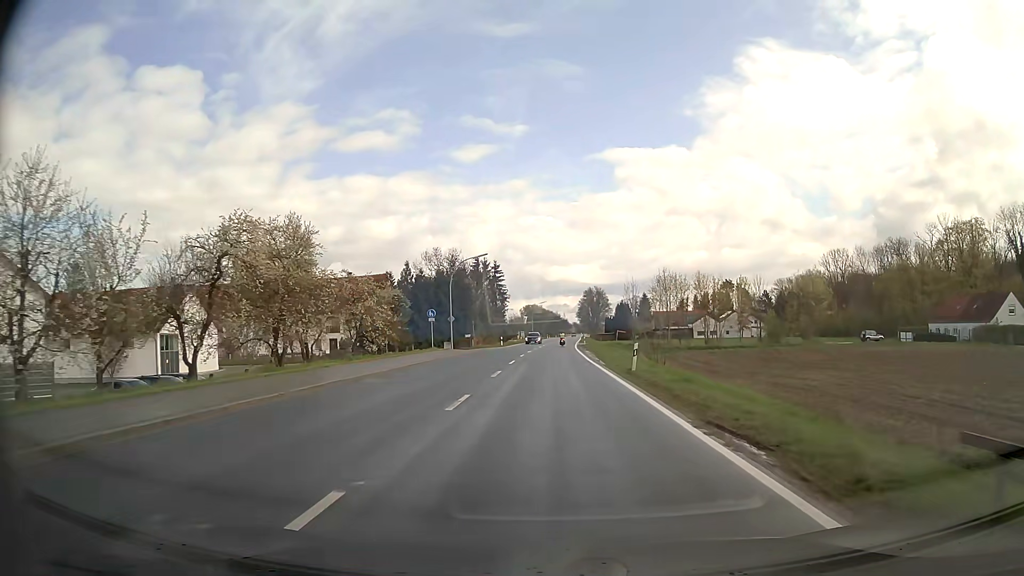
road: secondary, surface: asphalt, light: Day
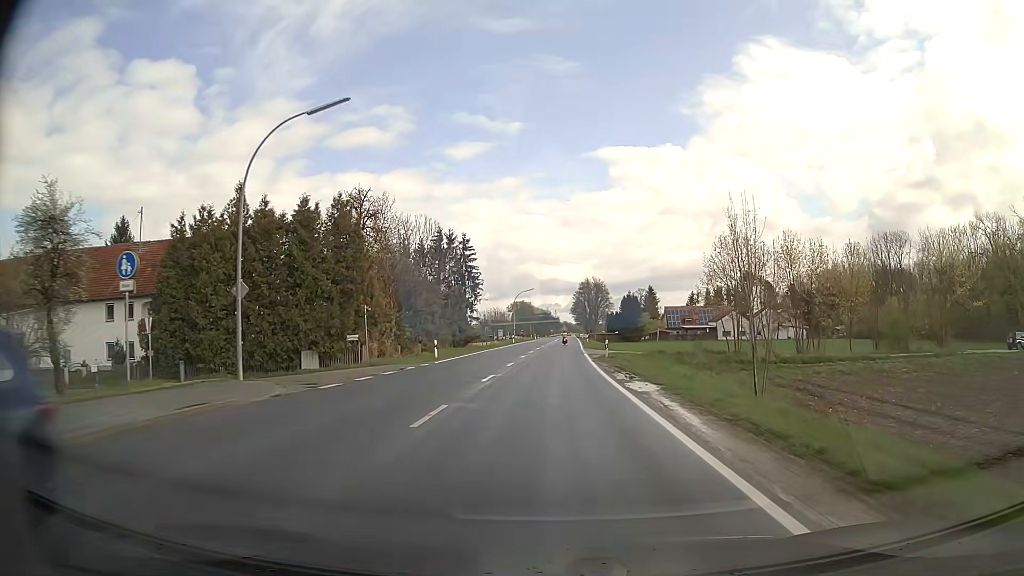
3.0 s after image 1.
(+0.3, +38.1) m; +1°
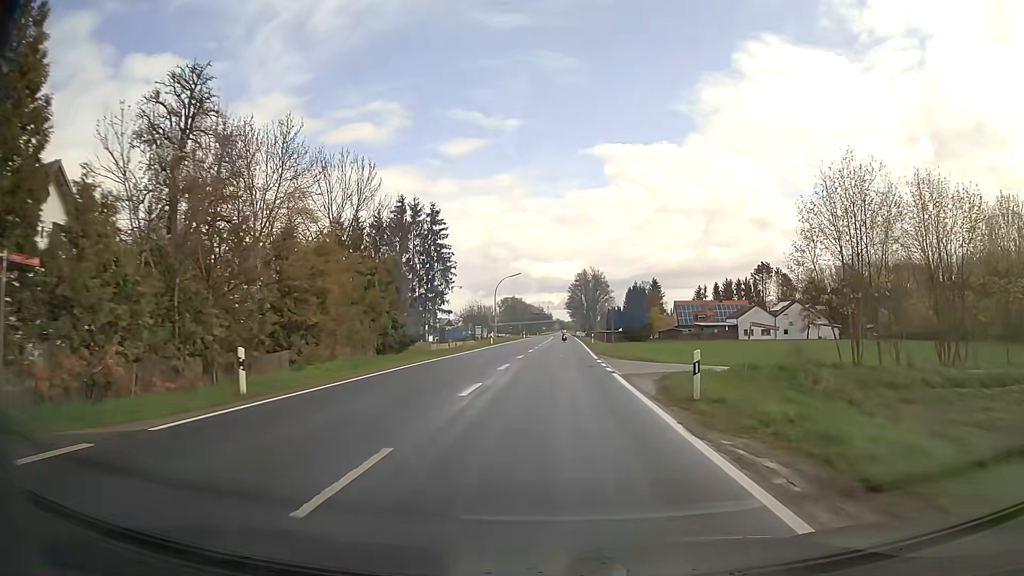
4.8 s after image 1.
(+0.1, +22.9) m; +1°
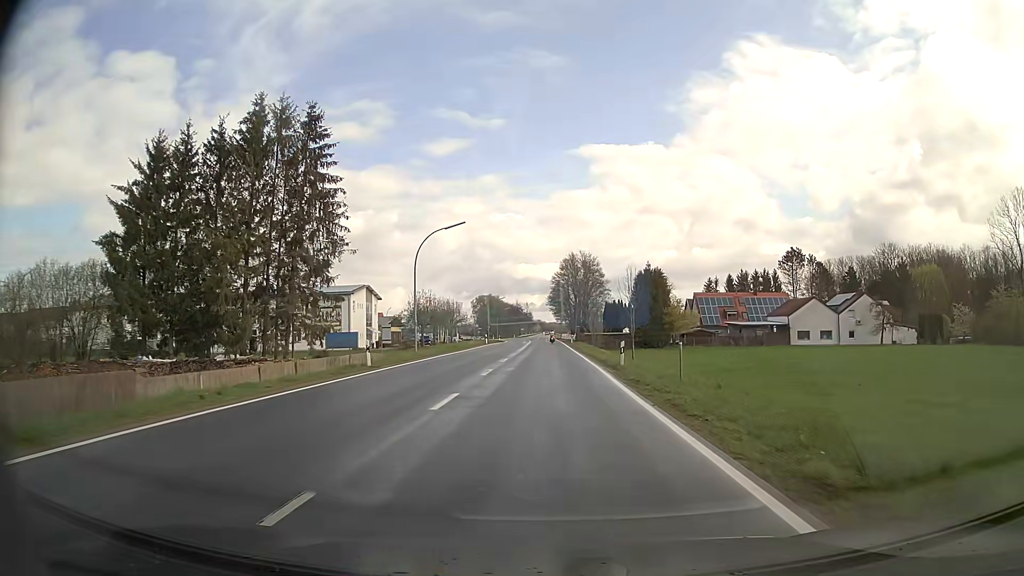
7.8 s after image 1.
(+0.6, +38.3) m; +2°
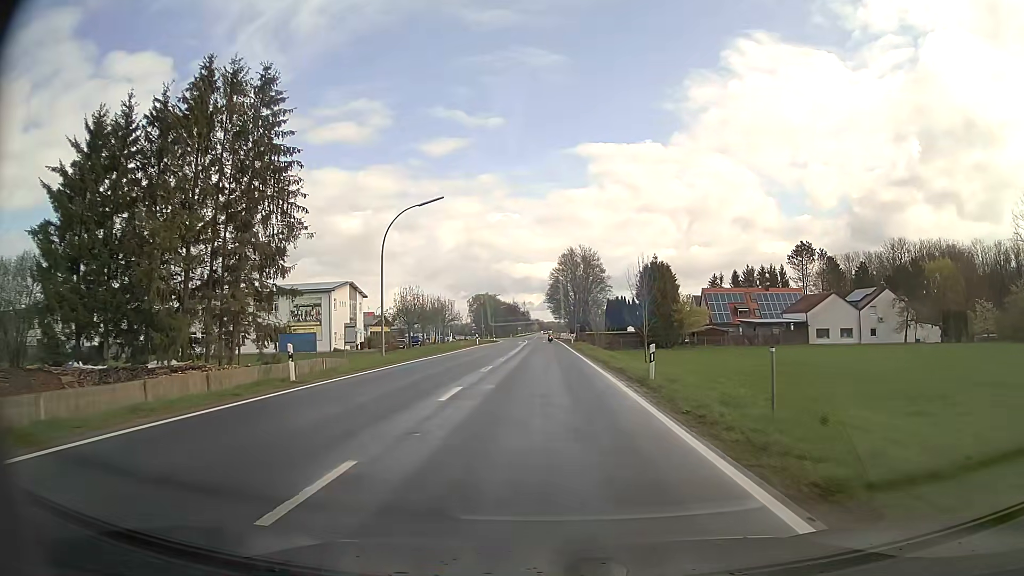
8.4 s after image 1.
(0.0, +7.7) m; 0°
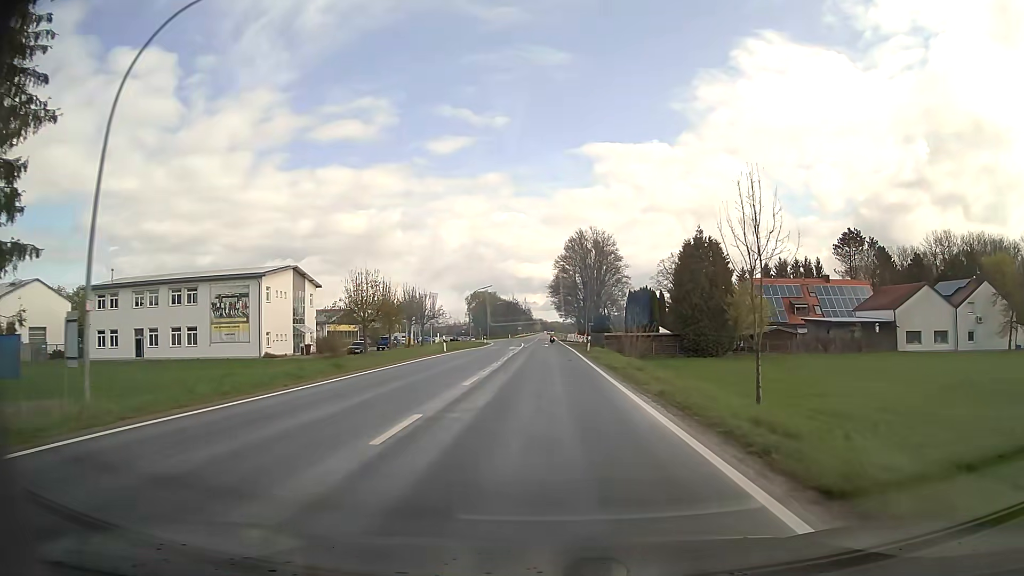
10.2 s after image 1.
(-0.1, +23.0) m; 0°
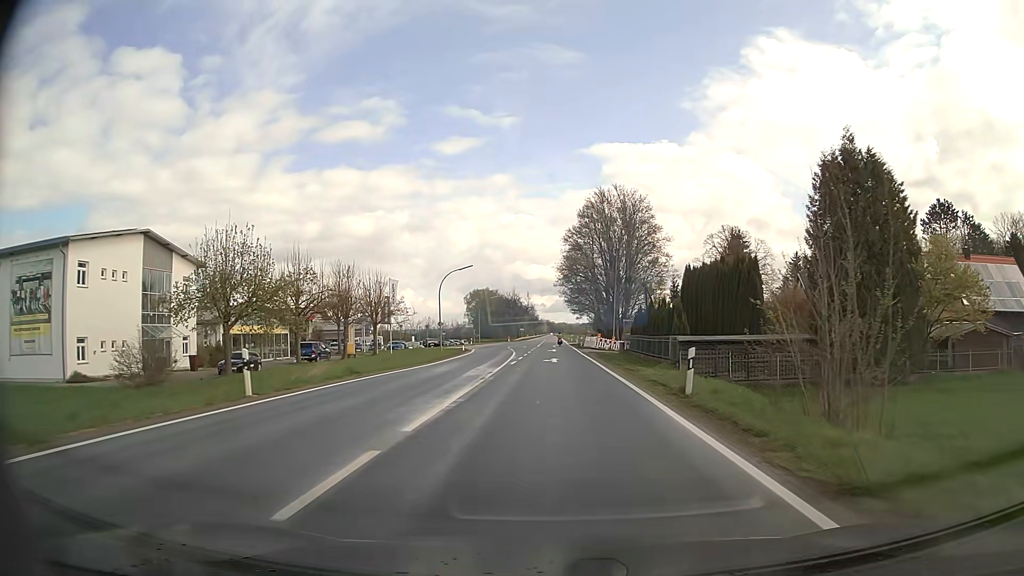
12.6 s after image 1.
(-0.2, +30.6) m; -1°
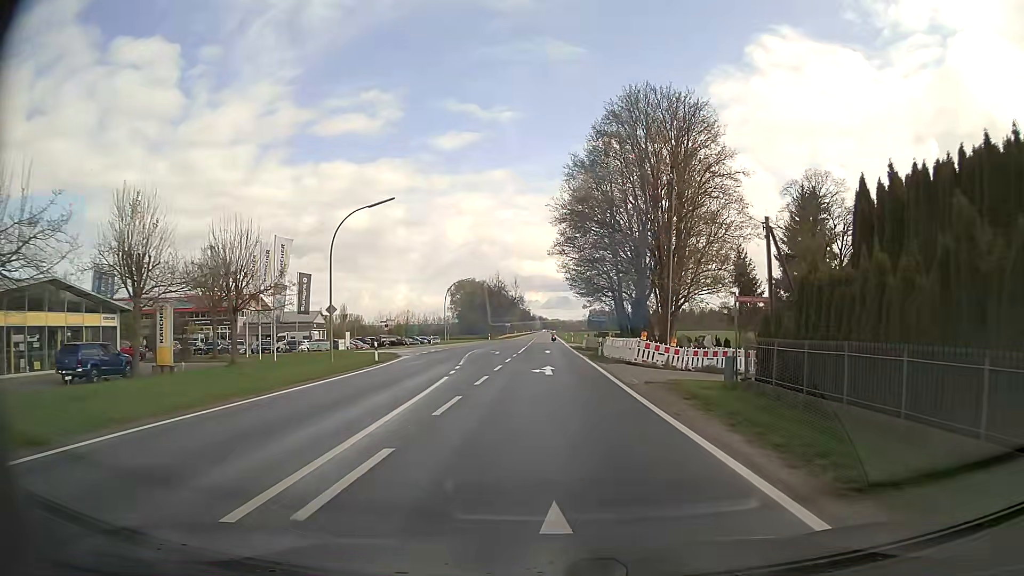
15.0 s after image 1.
(+0.1, +30.5) m; +1°
(0, +10) (0, +20) (0, +30) (0, +40) (0, +50) (0, +60) (-1, +70) (-1, +80) (-1, +90) (-1, +100) m
